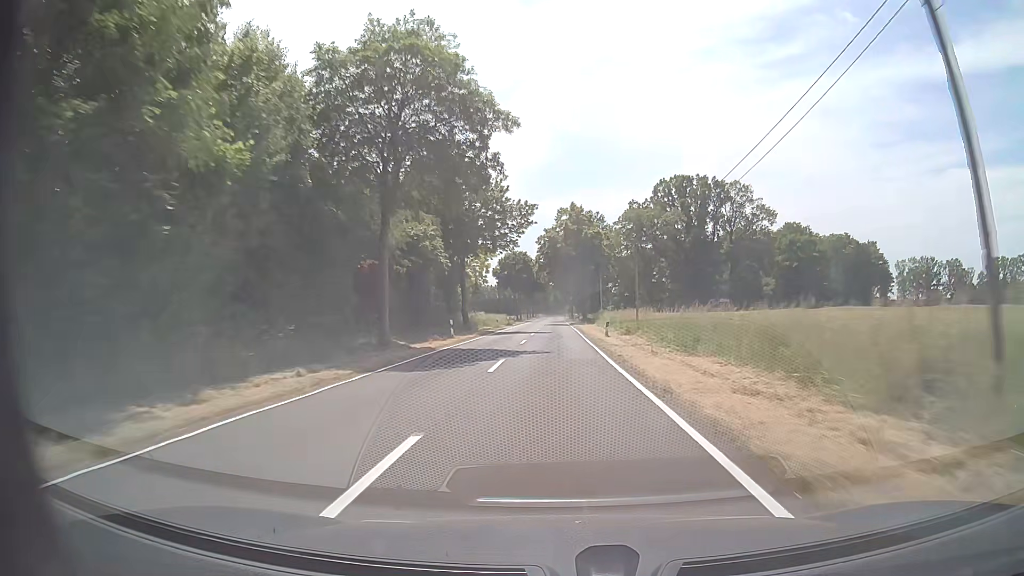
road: tertiary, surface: asphalt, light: Day
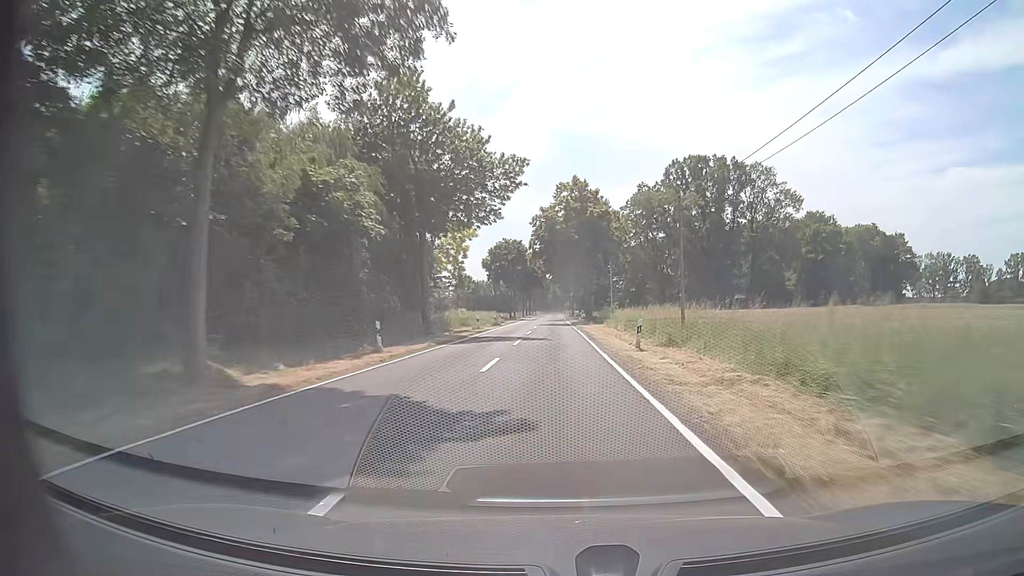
(+0.1, +14.7) m; +1°
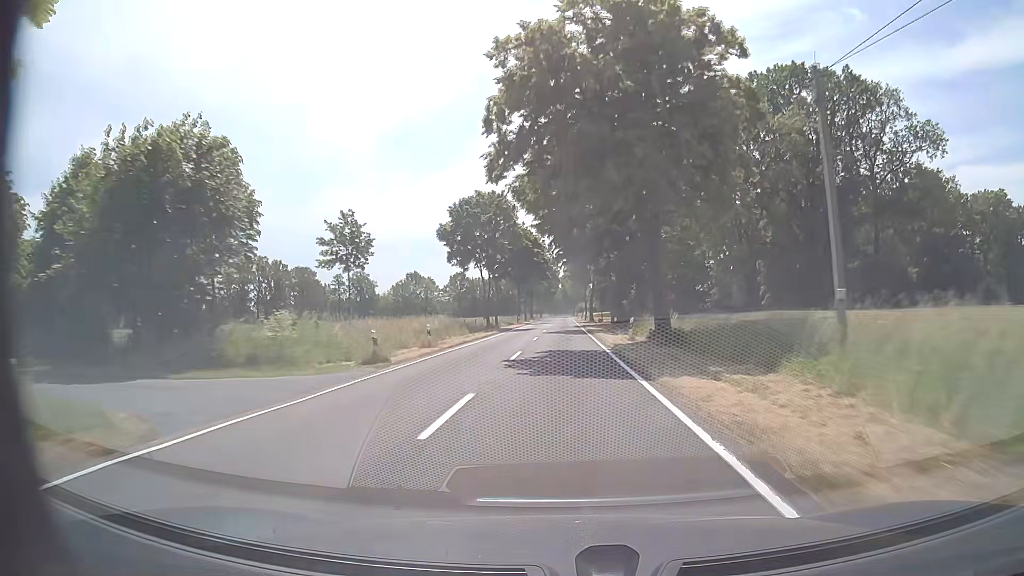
(-0.4, +43.8) m; -1°
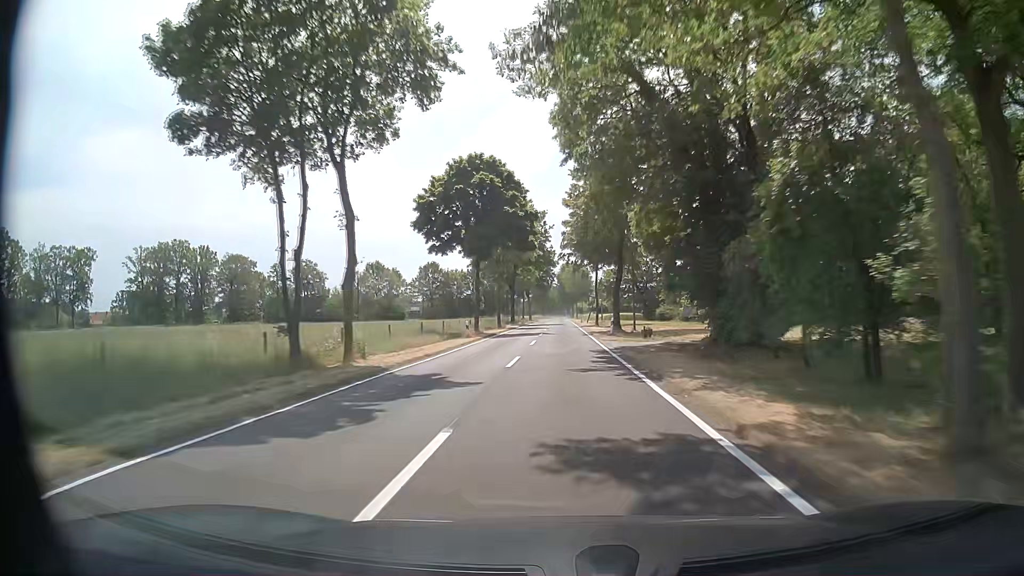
(+0.2, +43.8) m; 0°
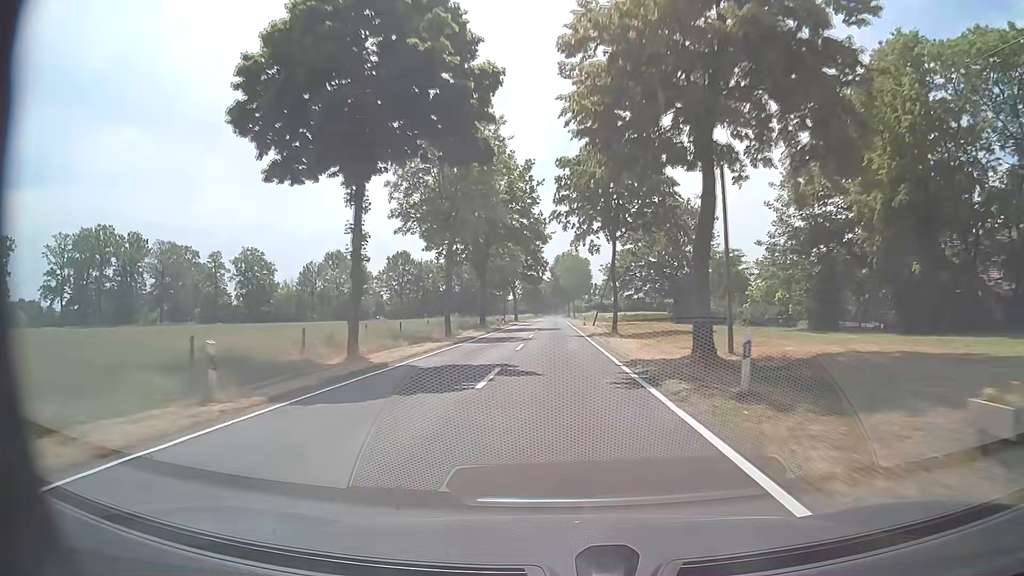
(+0.1, +28.9) m; 0°
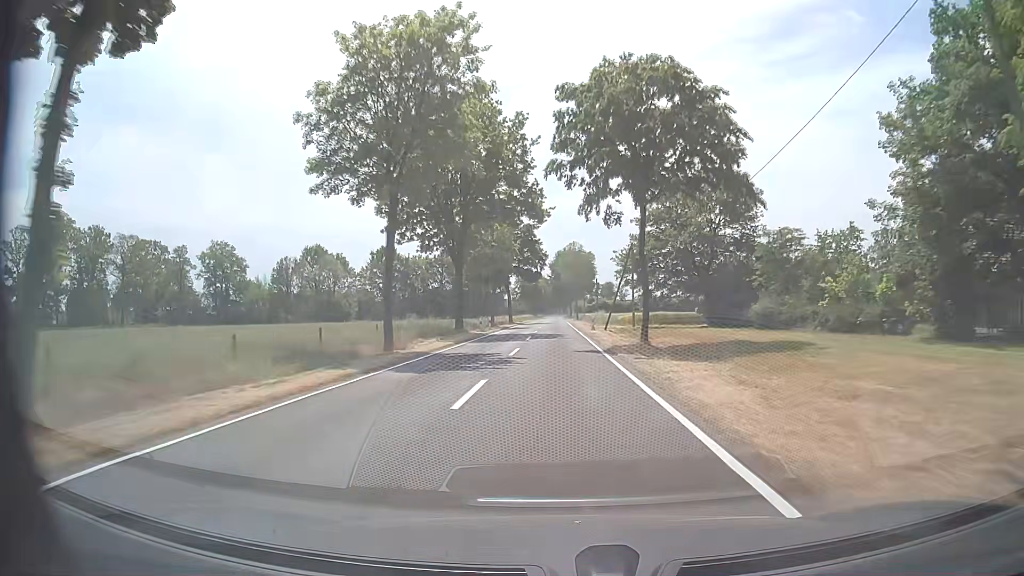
(+0.1, +14.4) m; 0°
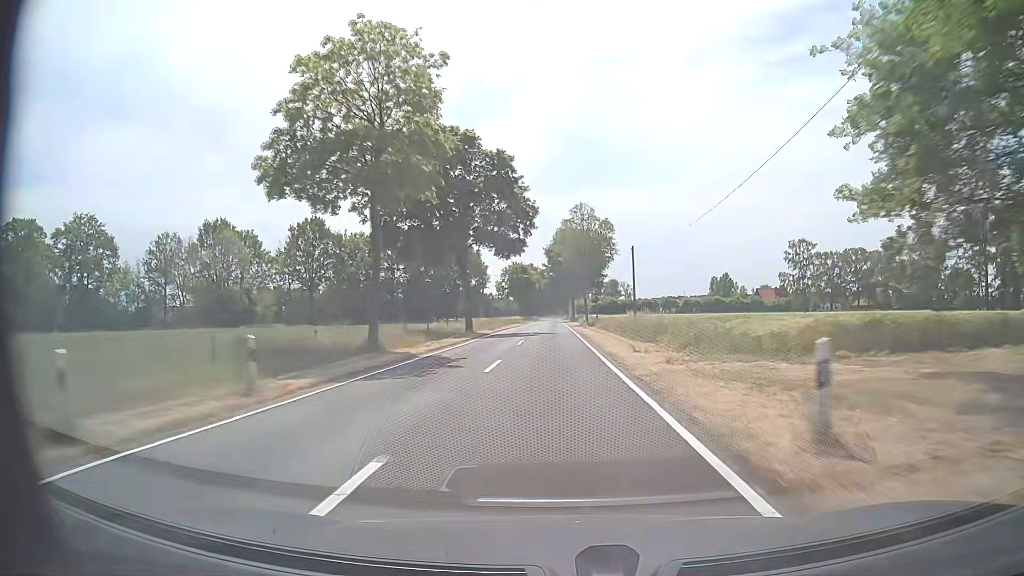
(-0.1, +43.2) m; 0°
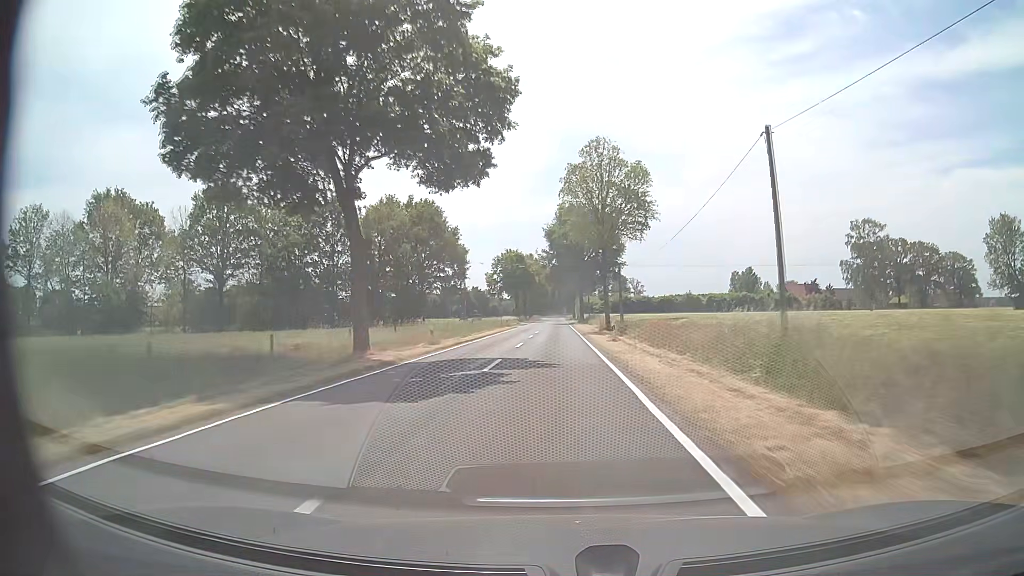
(-0.2, +28.9) m; 0°
(0, +10) (0, +20) (0, +30) (0, +40) (0, +50) (0, +60) (-1, +70) (-1, +80) (-1, +90) (-1, +100) m
